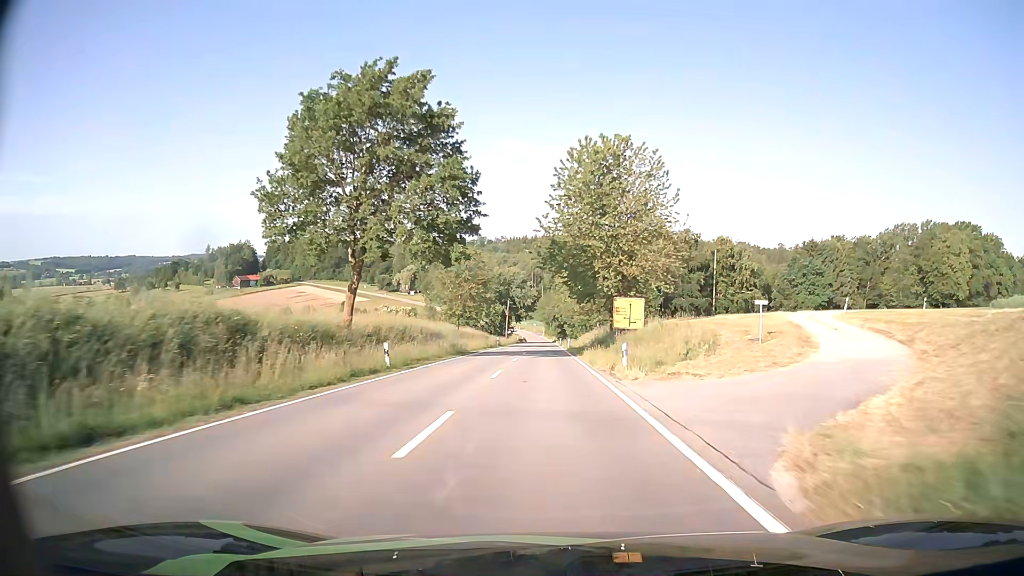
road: tertiary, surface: asphalt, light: Day
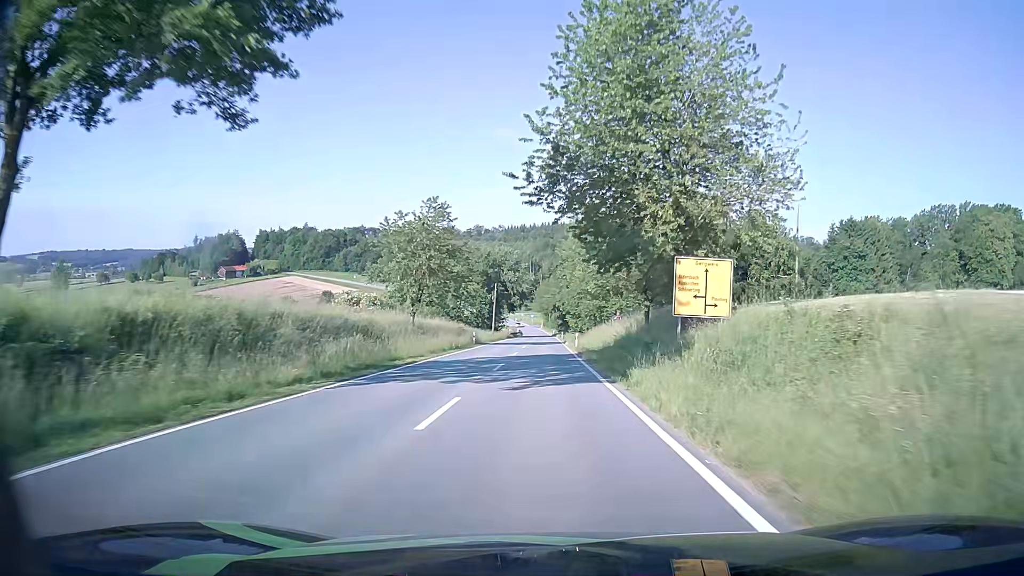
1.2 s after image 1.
(+0.1, +23.1) m; 0°
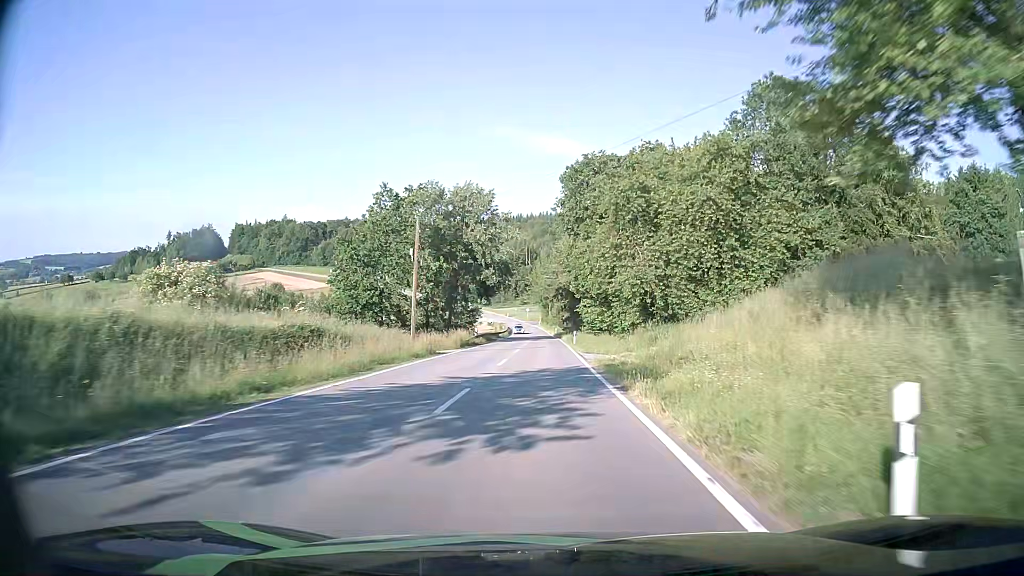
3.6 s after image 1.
(0.0, +47.7) m; 0°
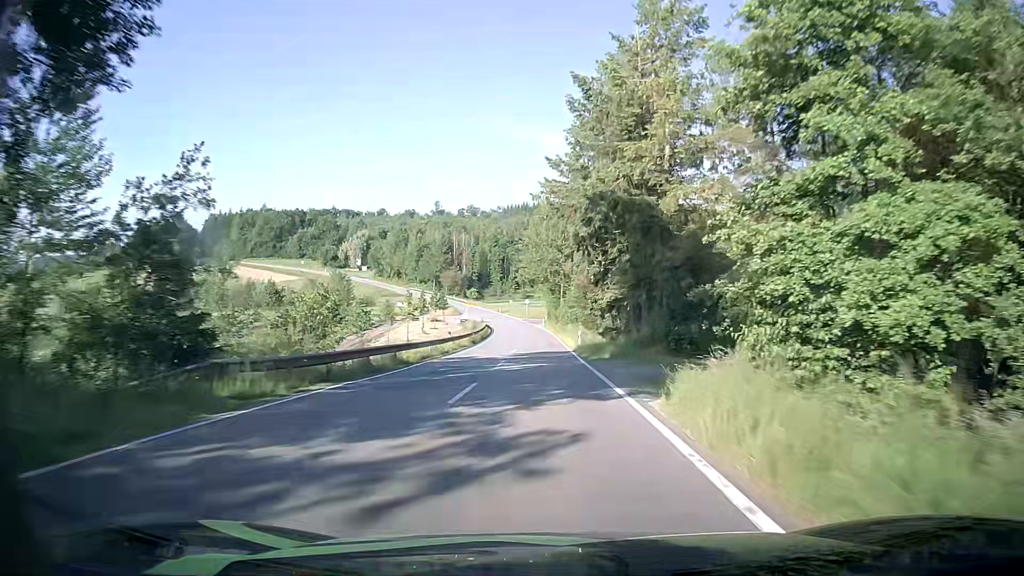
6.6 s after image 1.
(0.0, +61.0) m; -1°
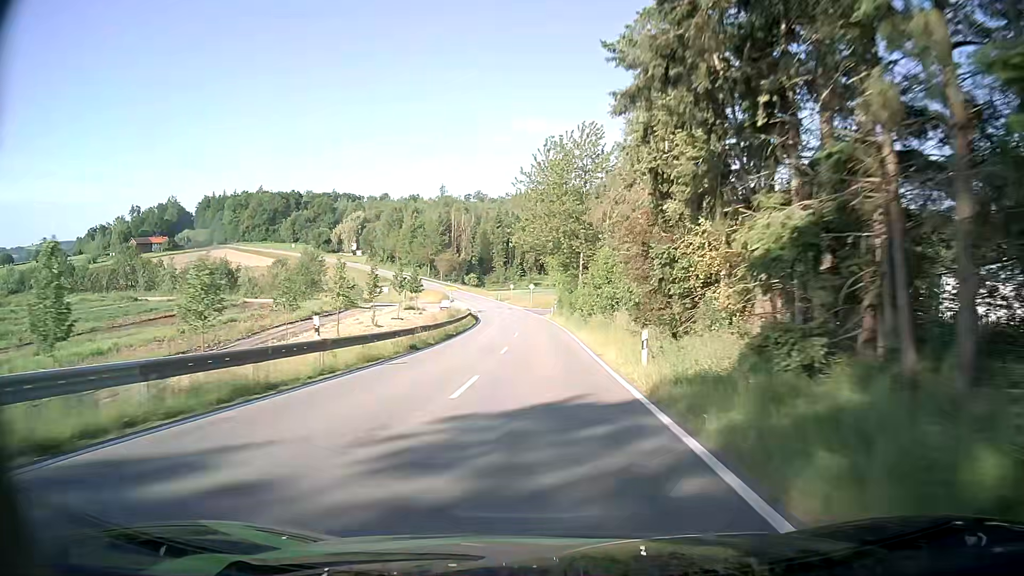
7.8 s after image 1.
(-0.2, +25.2) m; -1°
